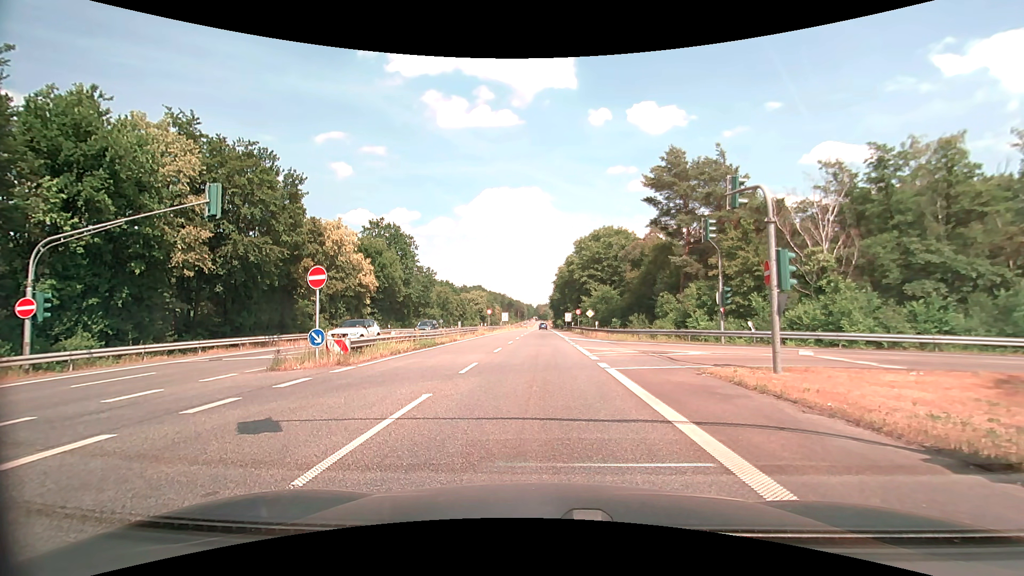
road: secondary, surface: asphalt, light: Day
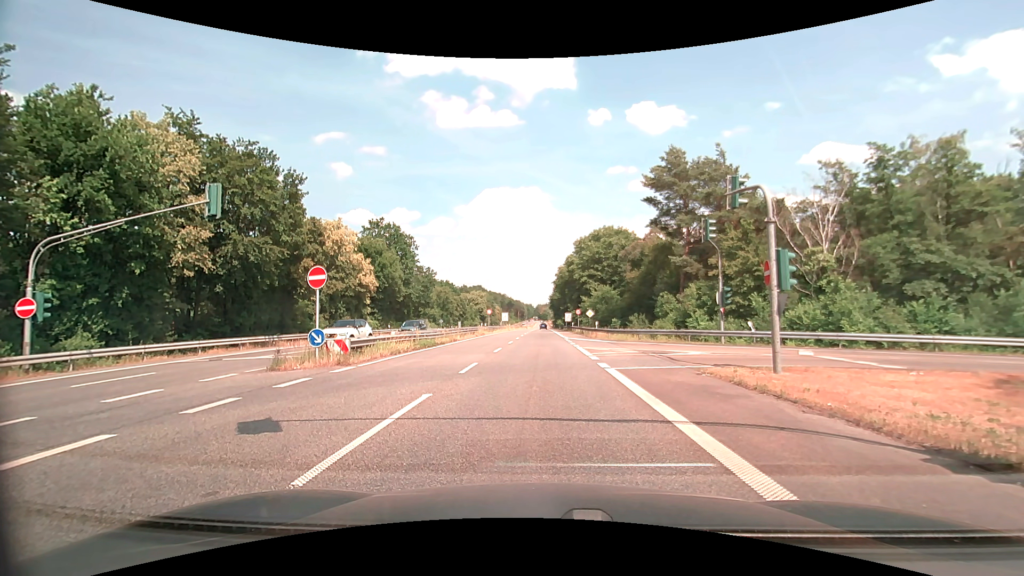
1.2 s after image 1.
(0.0, 0.0) m; 0°
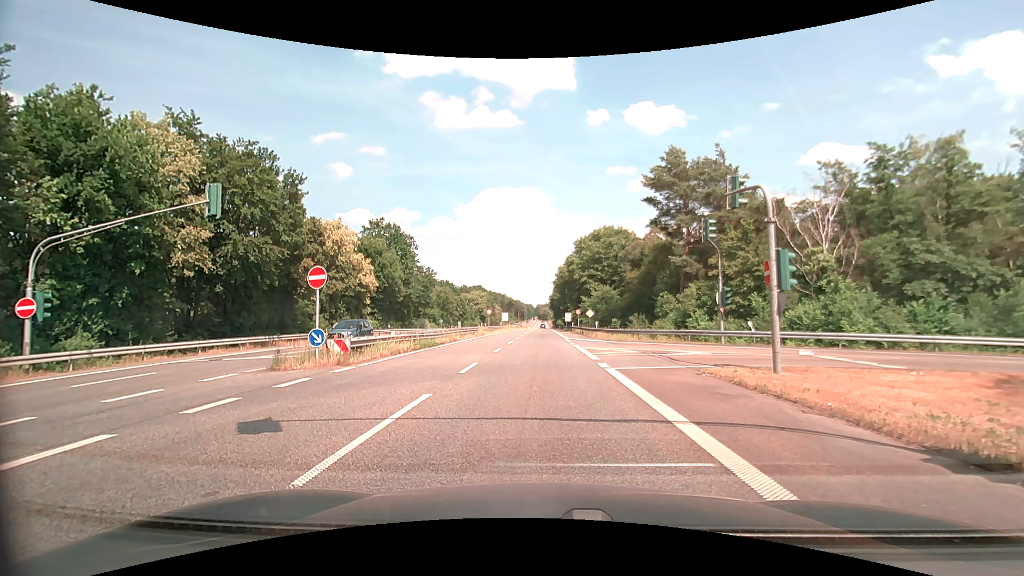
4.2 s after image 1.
(0.0, 0.0) m; 0°
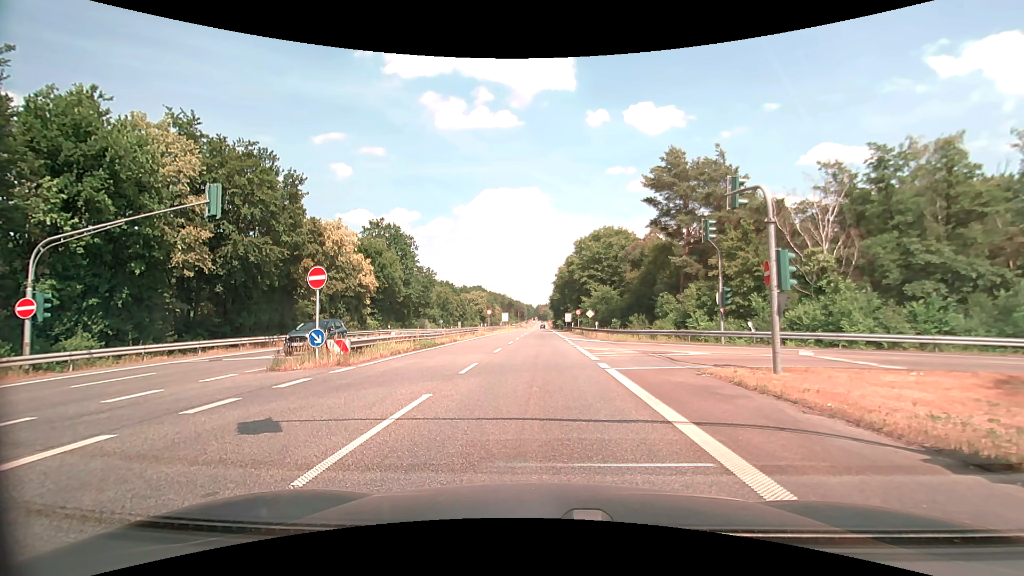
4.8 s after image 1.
(0.0, 0.0) m; 0°
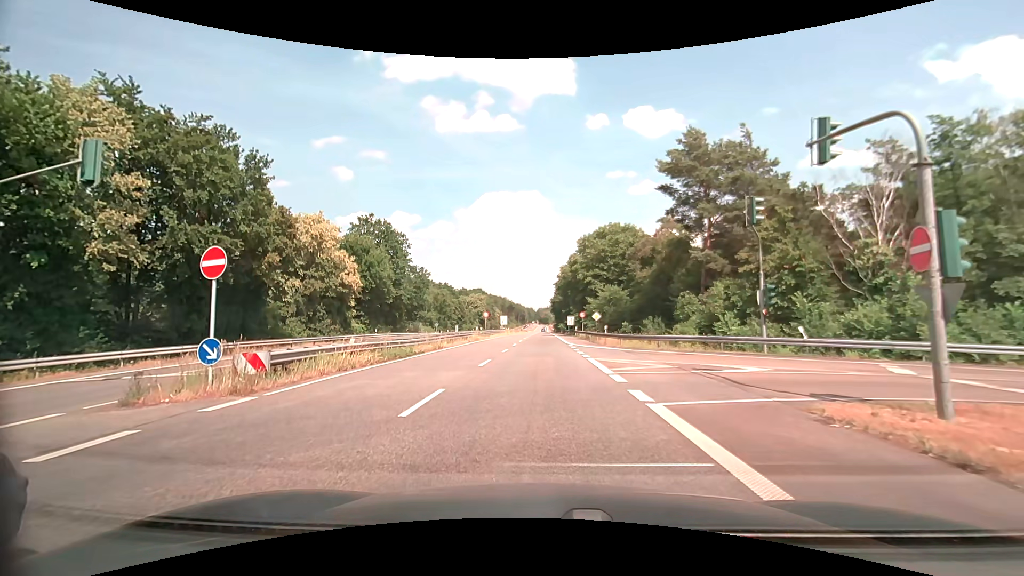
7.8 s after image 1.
(+0.2, +5.8) m; +2°
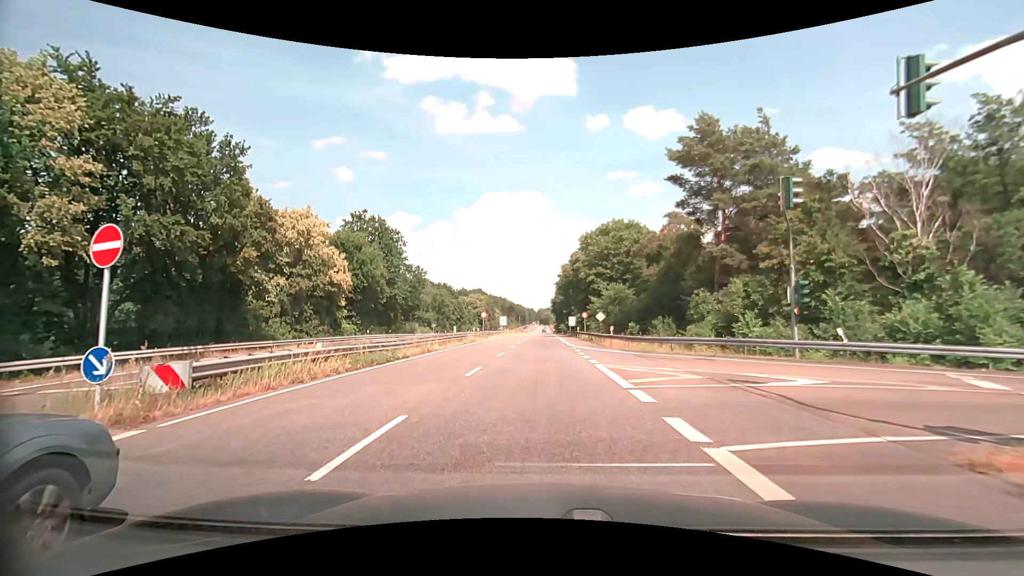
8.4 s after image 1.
(0.0, +3.1) m; -1°
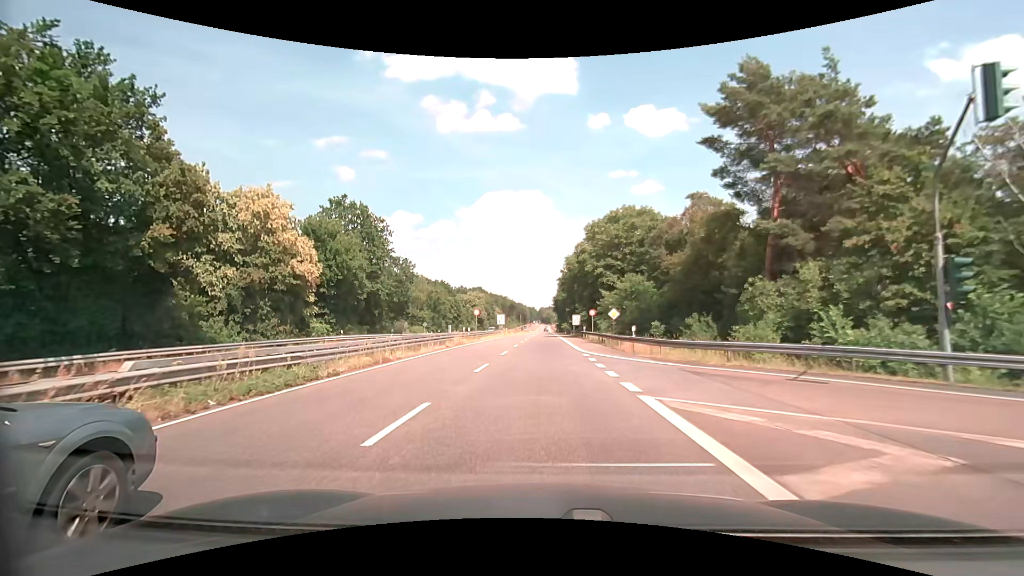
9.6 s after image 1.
(+0.1, +8.0) m; 0°
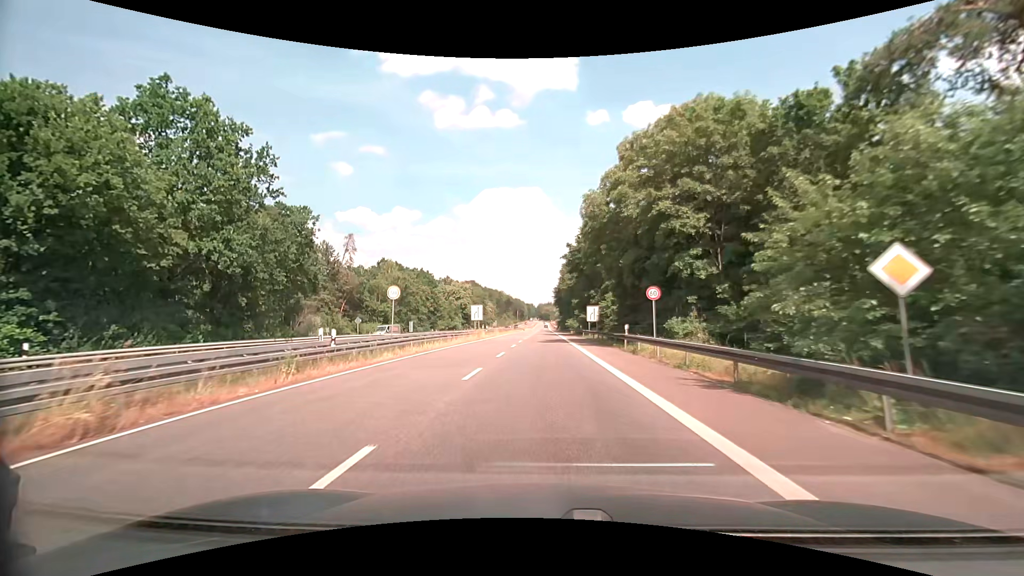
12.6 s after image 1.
(0.0, +30.6) m; 0°
(0, +10) (0, +20) (0, +30) (0, +40) (0, +50) (0, +60) (0, +70) (0, +80) (+1, +90) (+1, +100) m
